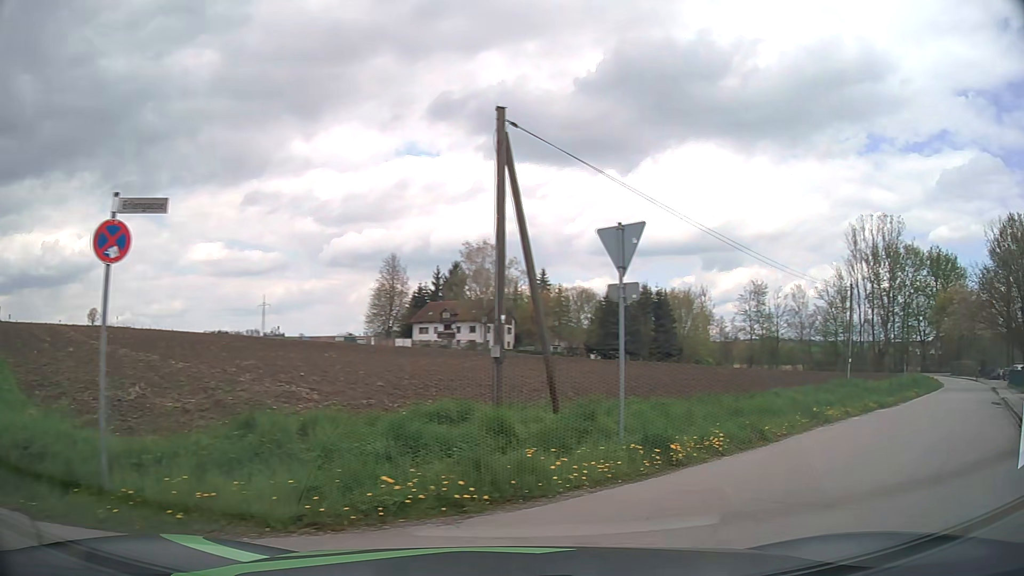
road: tertiary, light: Day
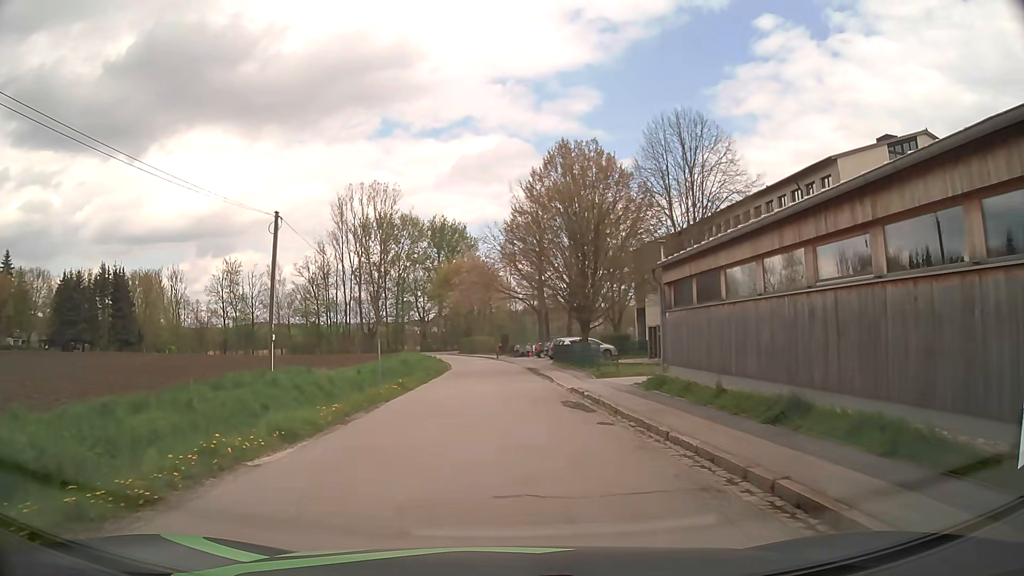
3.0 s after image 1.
(+8.7, +12.8) m; +45°
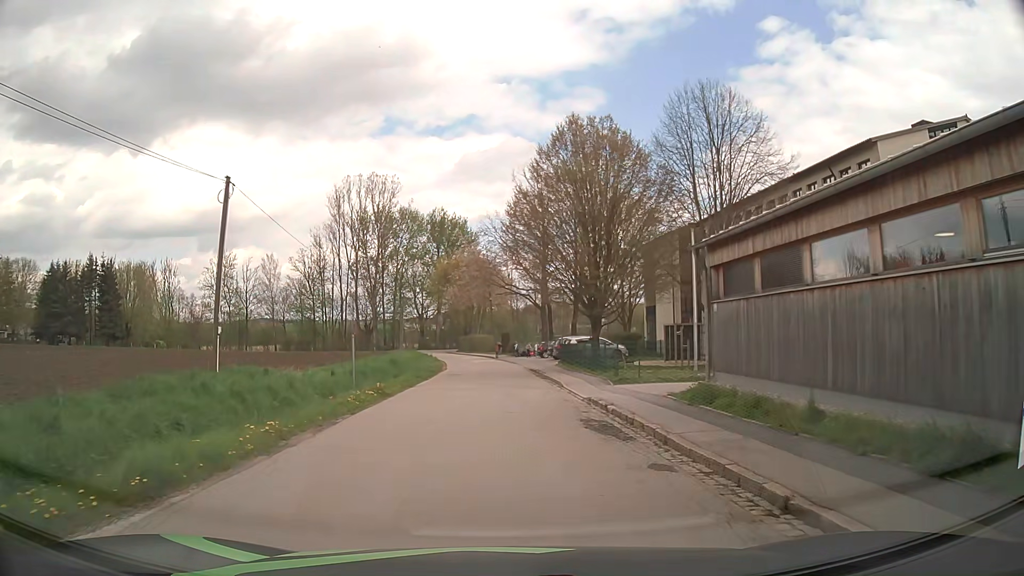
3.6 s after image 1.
(0.0, +4.5) m; 0°
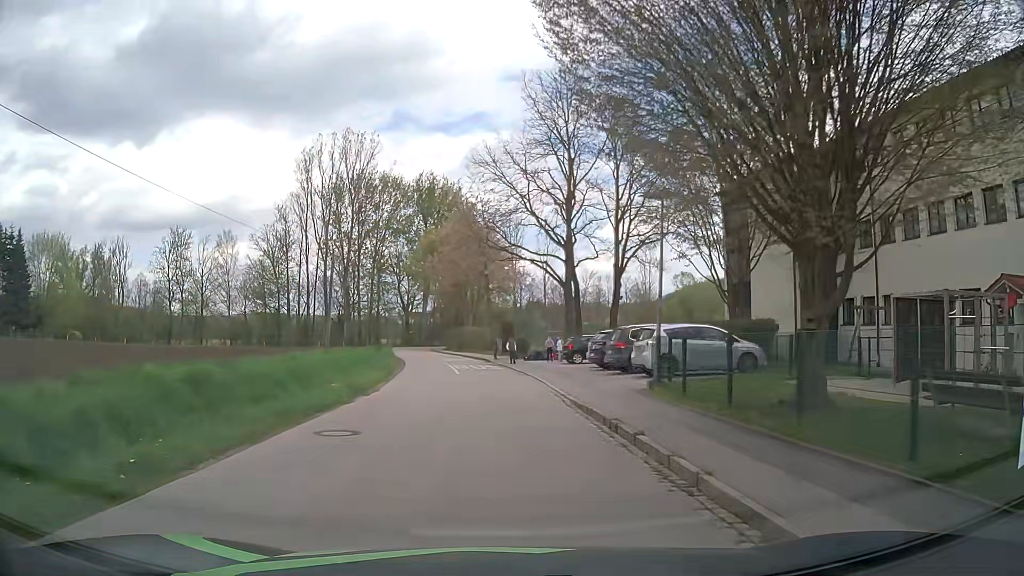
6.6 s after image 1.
(0.0, +25.1) m; 0°
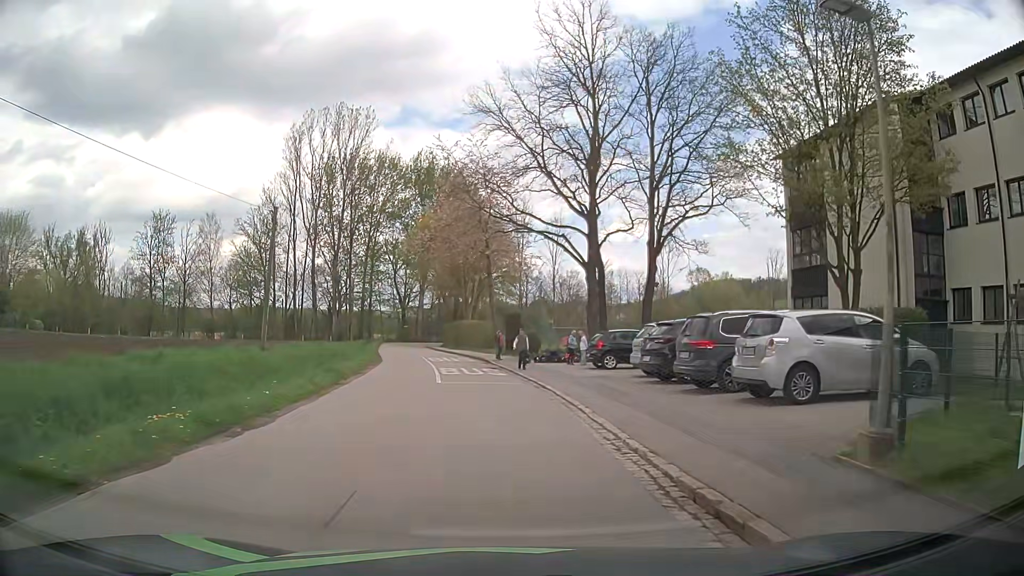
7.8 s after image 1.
(-0.1, +9.6) m; 0°
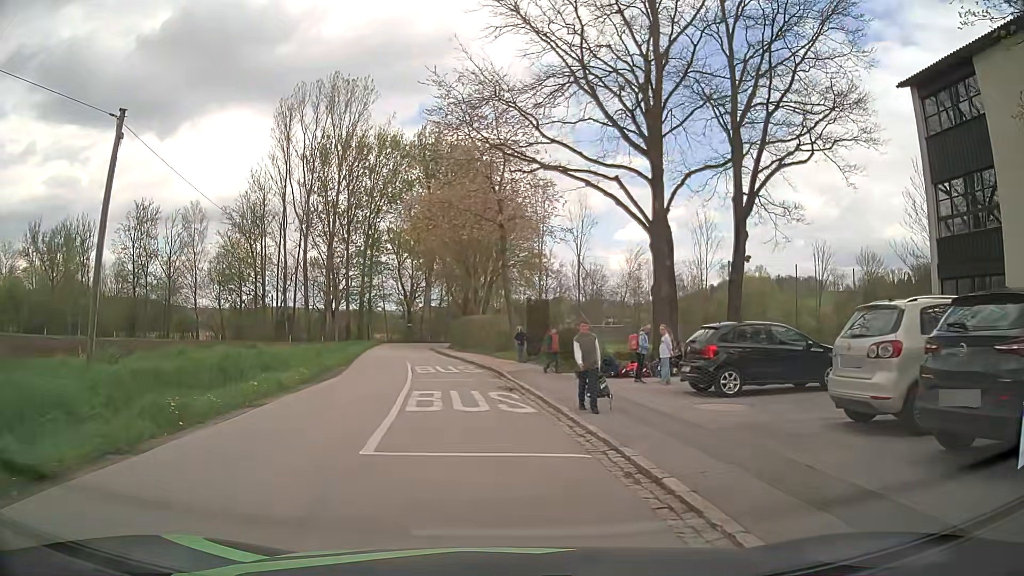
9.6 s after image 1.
(-0.2, +11.6) m; -2°
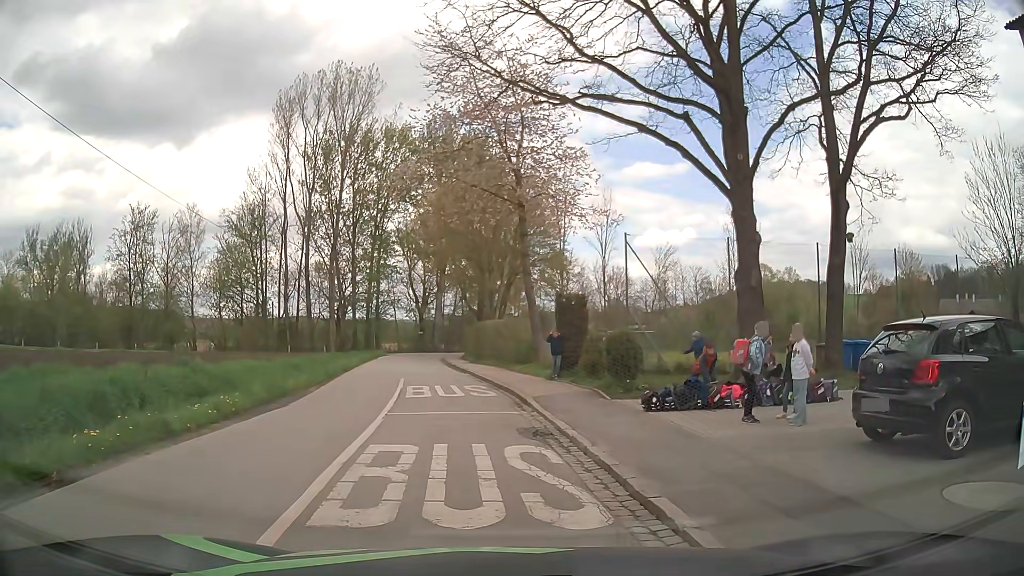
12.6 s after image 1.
(0.0, +6.3) m; 0°
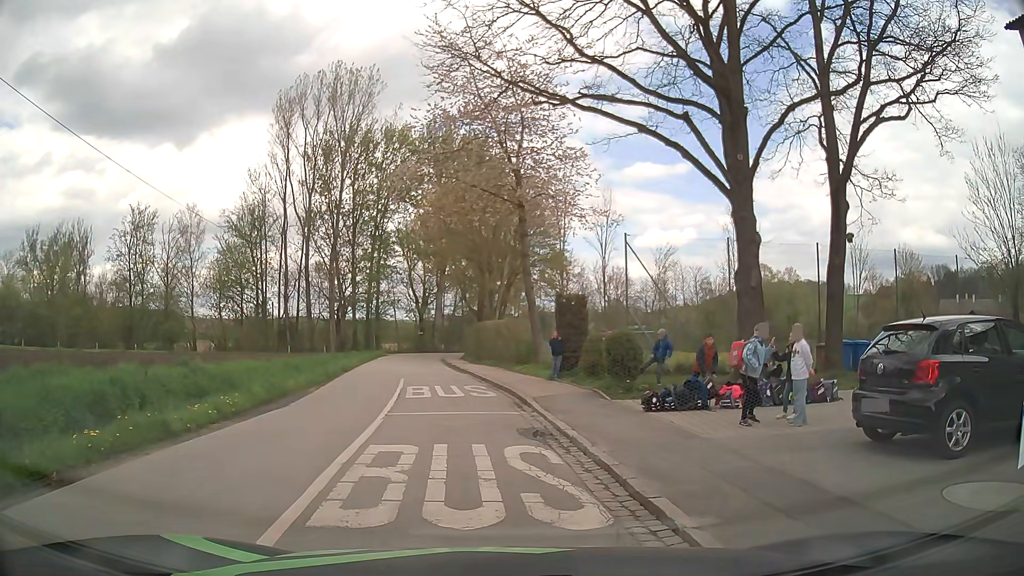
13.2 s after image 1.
(0.0, 0.0) m; 0°
